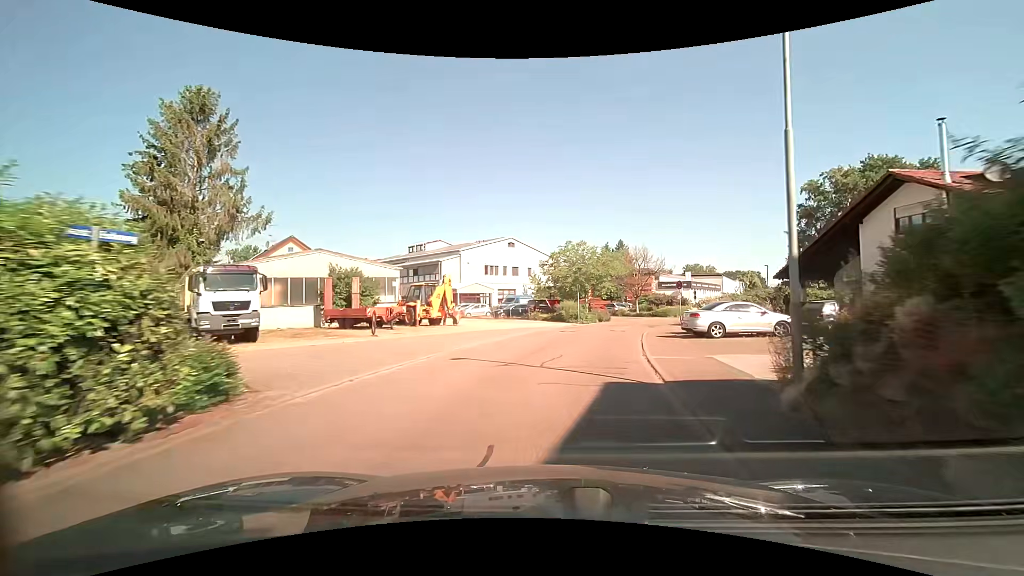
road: residential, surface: asphalt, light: Day
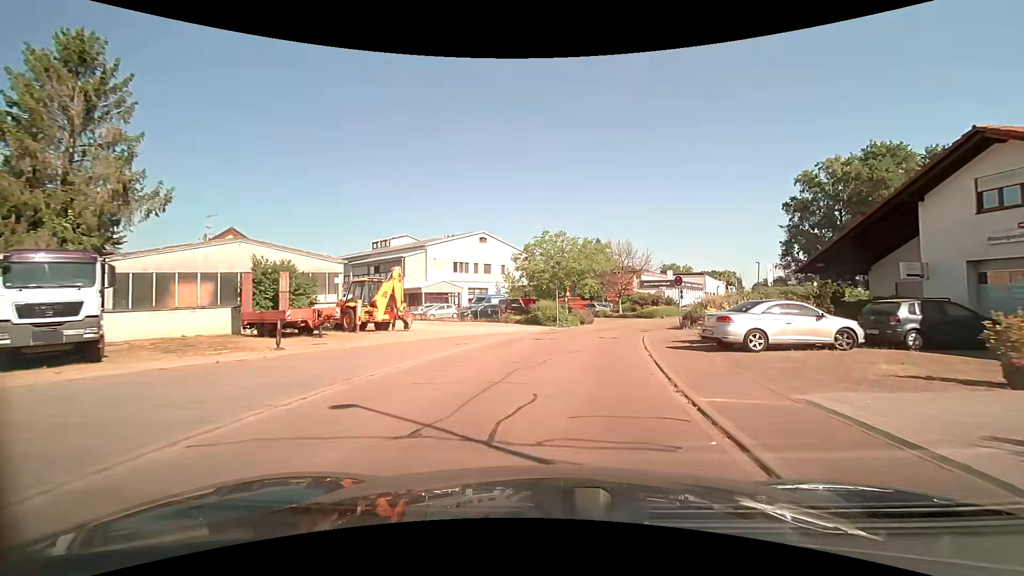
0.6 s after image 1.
(+0.1, +6.1) m; +2°
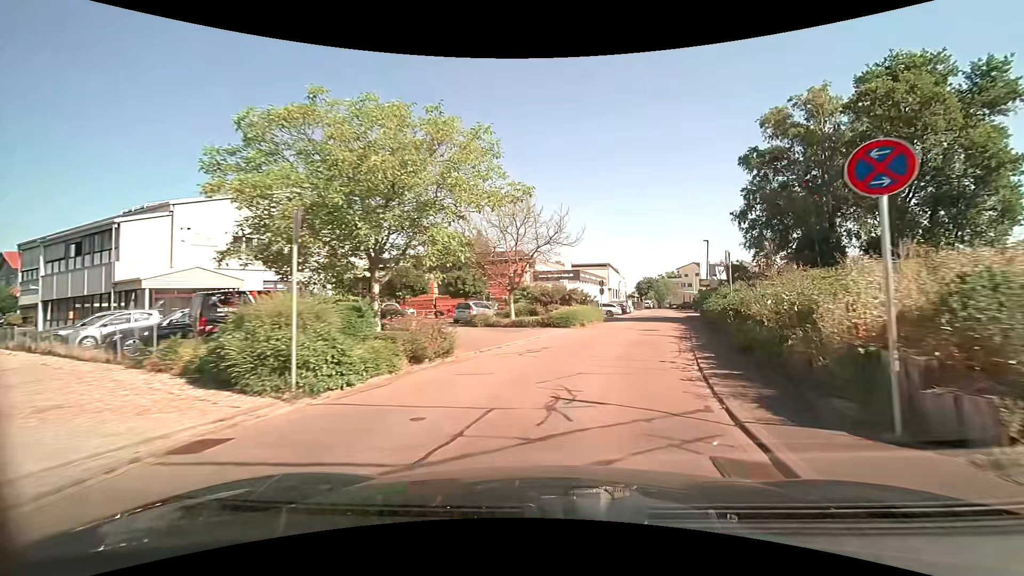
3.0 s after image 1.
(+2.3, +23.7) m; +13°
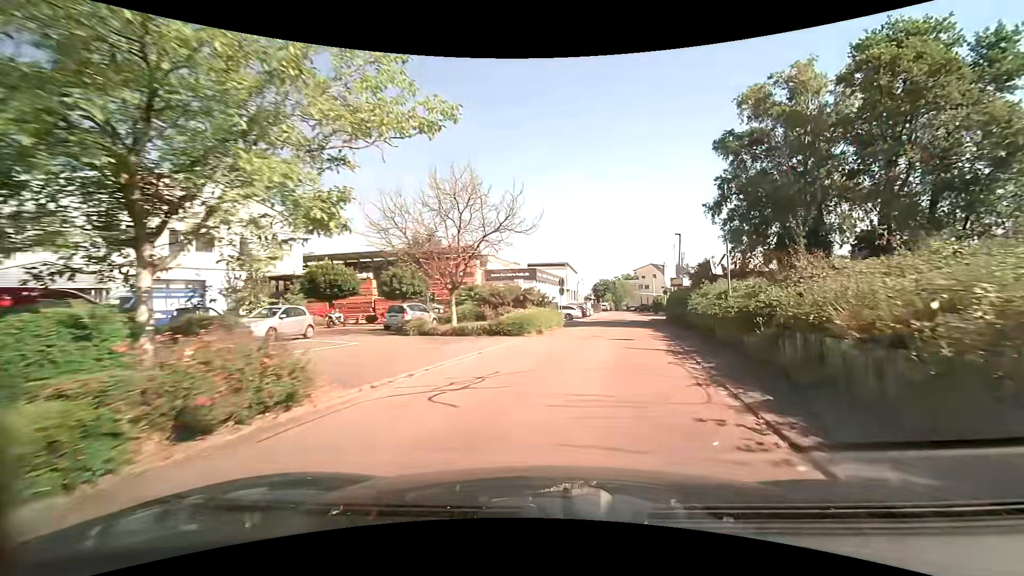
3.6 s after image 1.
(+0.3, +5.9) m; +6°
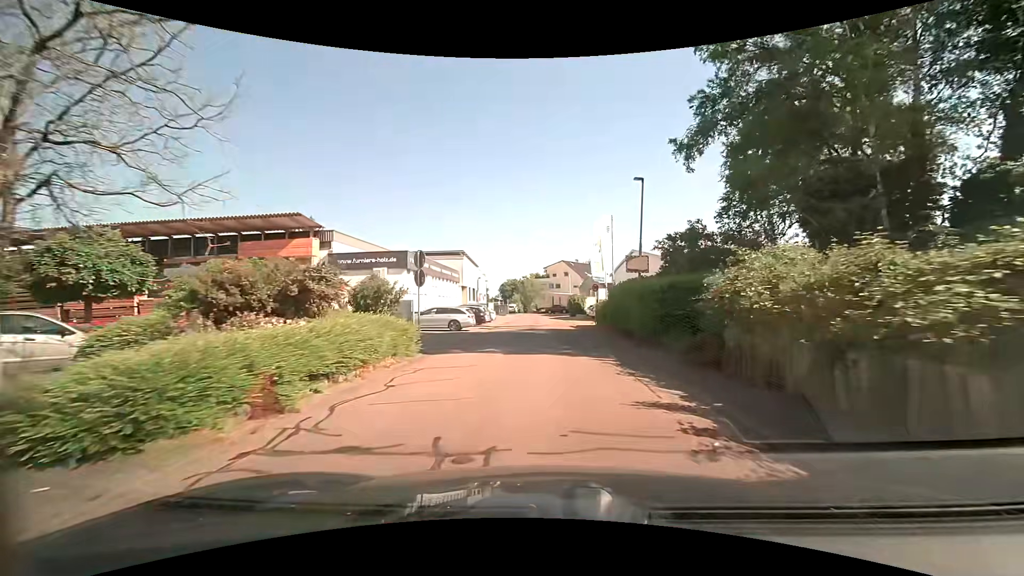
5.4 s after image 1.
(+1.7, +17.5) m; +10°
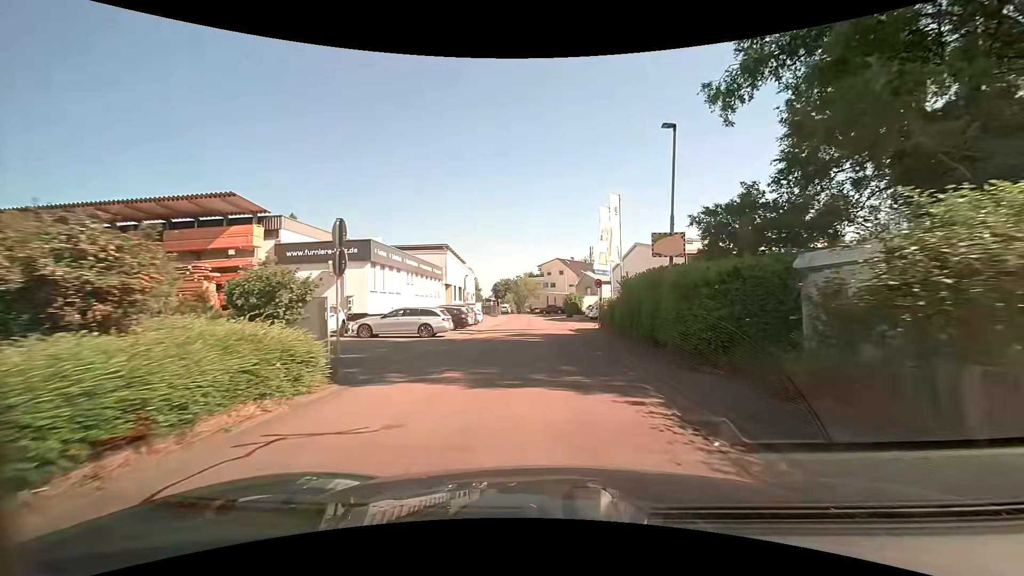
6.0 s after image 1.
(0.0, +5.9) m; +1°
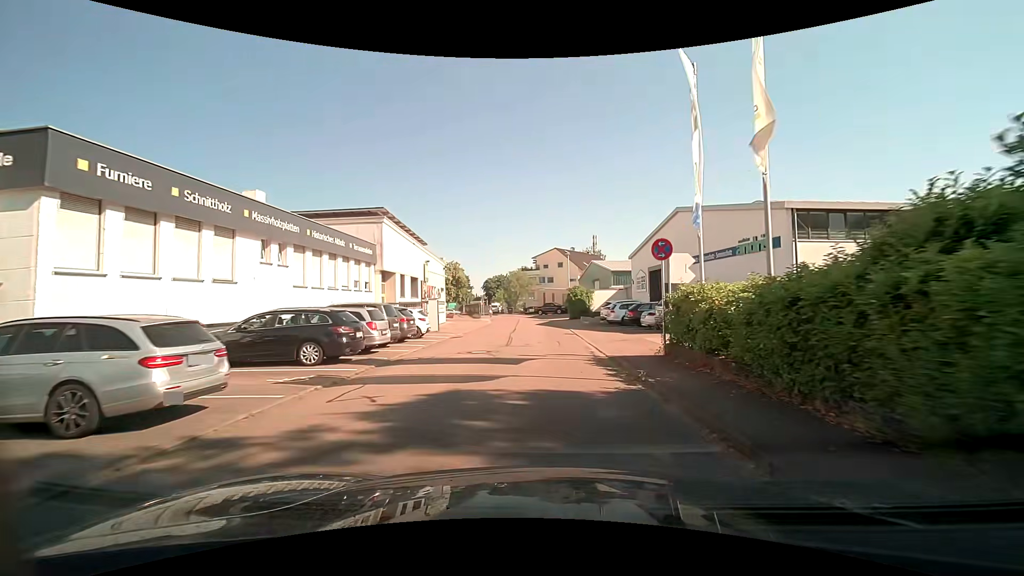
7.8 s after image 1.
(+0.1, +17.8) m; 0°
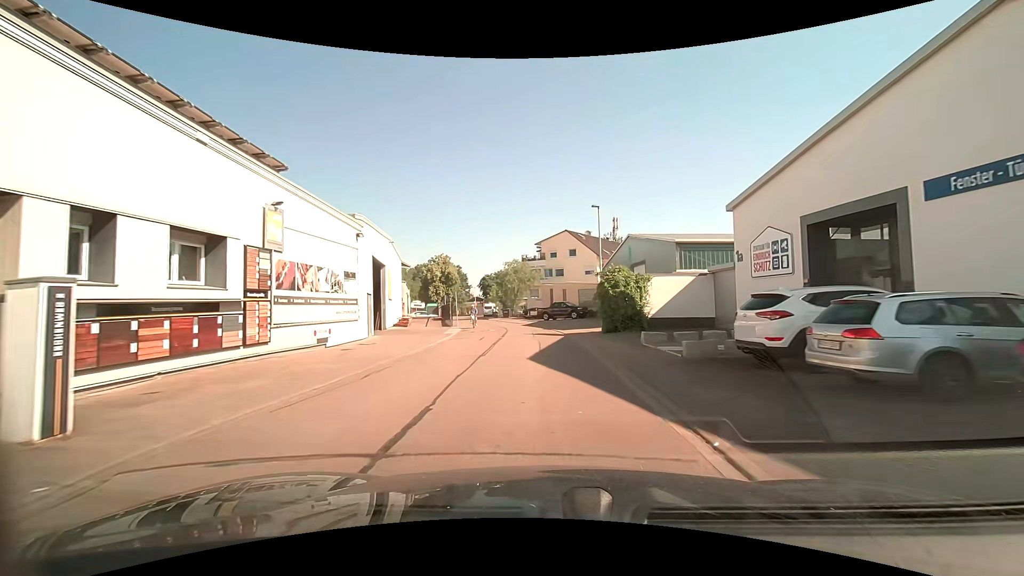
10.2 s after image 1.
(-0.1, +23.8) m; 0°
(0, +10) (0, +20) (-1, +30) (-2, +40) (-4, +50) (-7, +59) (-9, +69) (-12, +79) (-14, +88) (-15, +98) m
